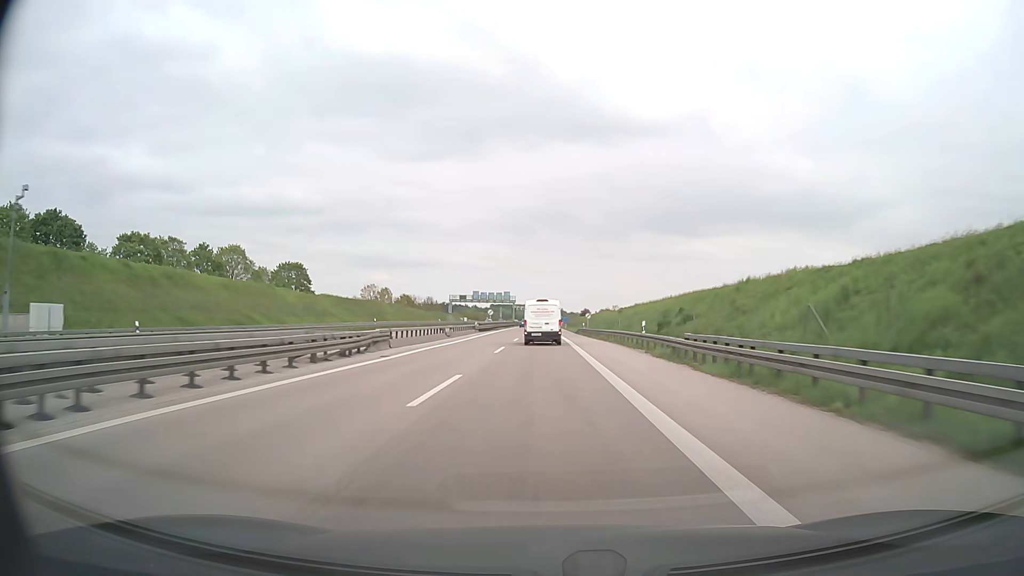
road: motorway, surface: asphalt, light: Day
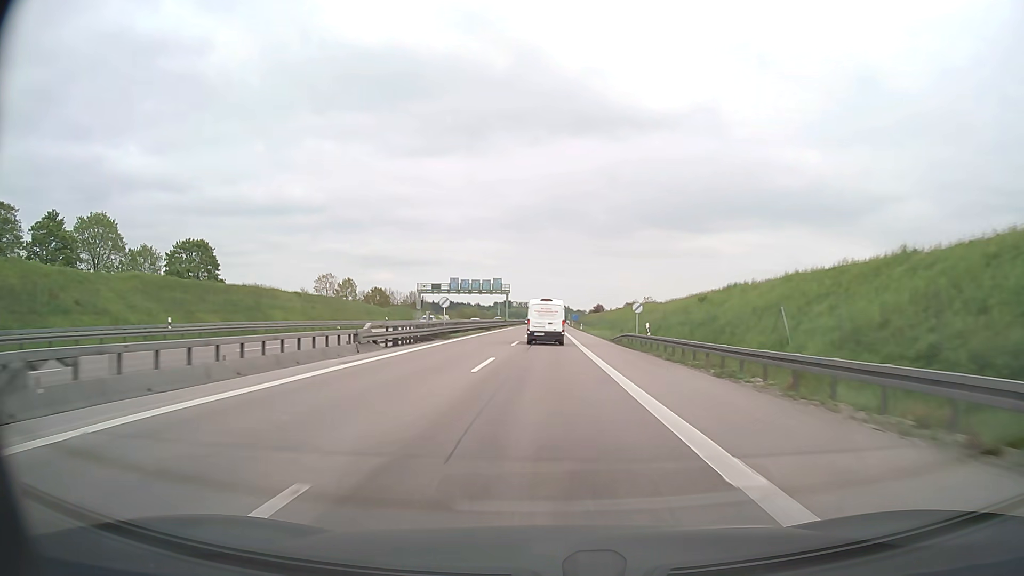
(-0.1, +47.4) m; 0°
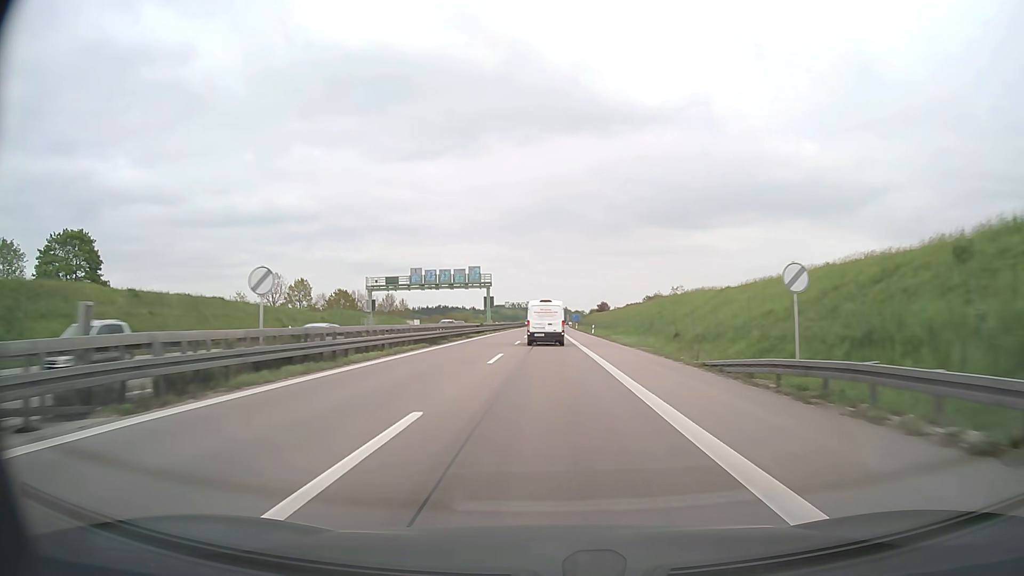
(+0.1, +31.8) m; 0°
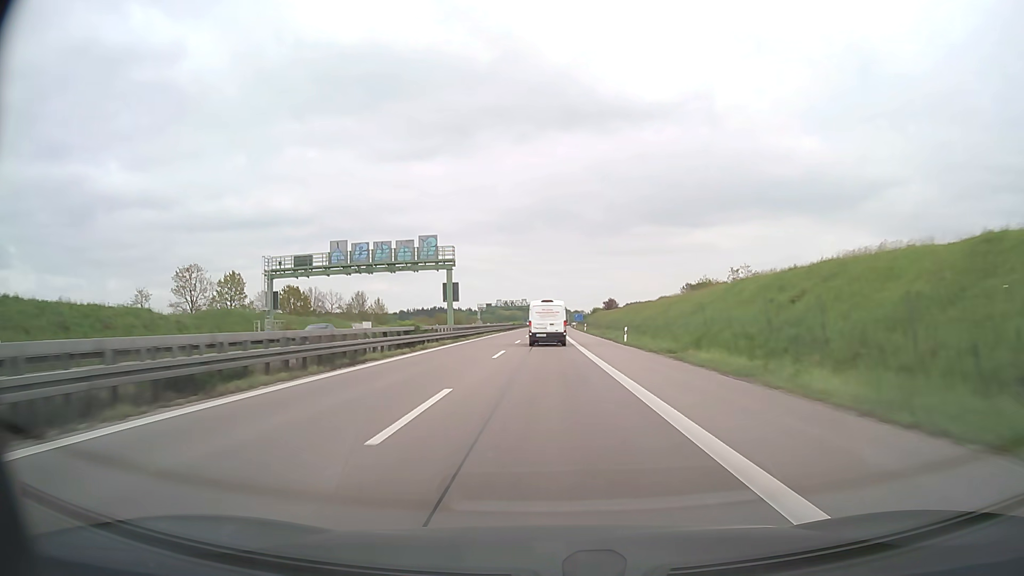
(0.0, +32.4) m; 0°
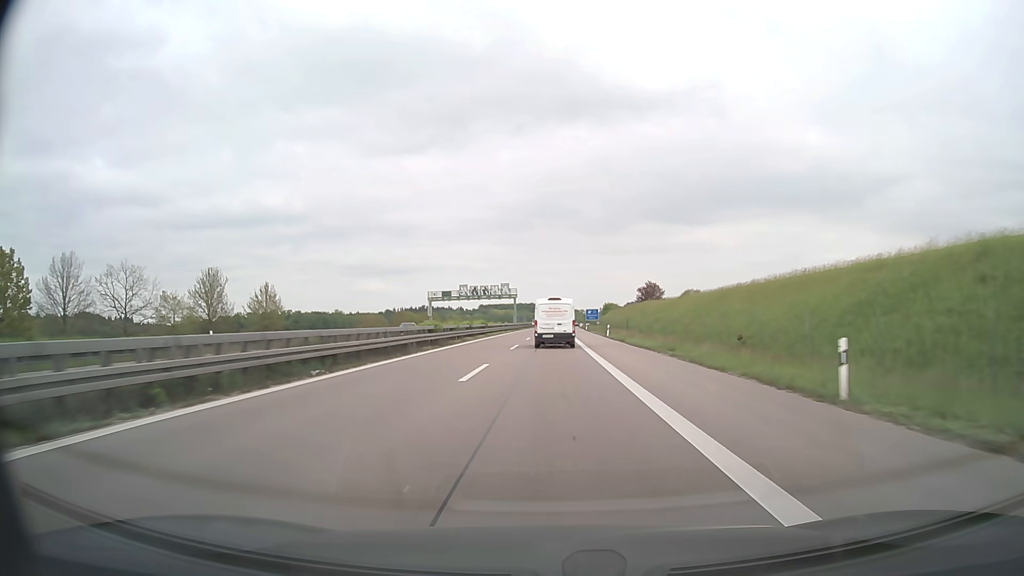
(+0.1, +82.0) m; 0°
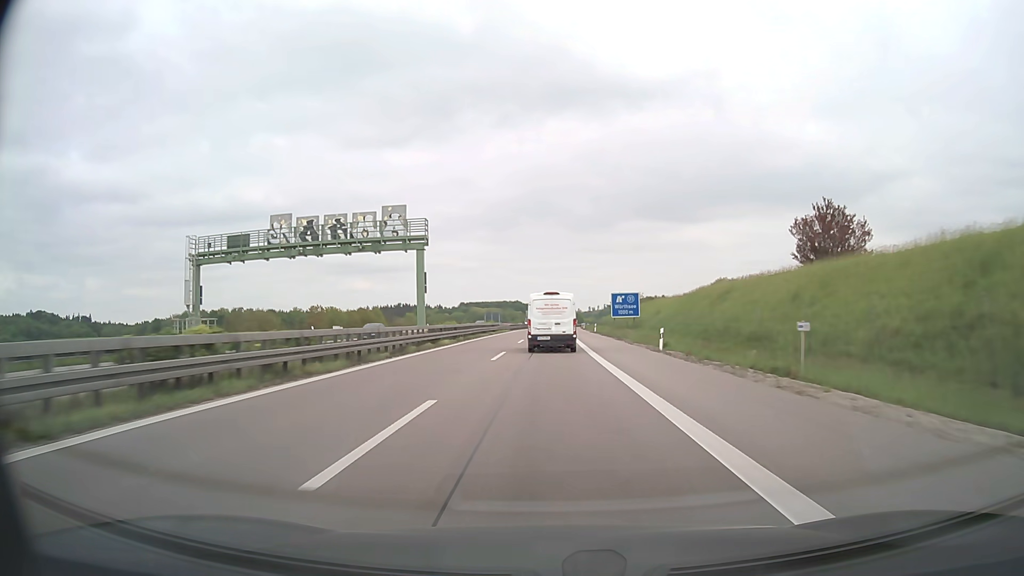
(+0.7, +81.8) m; +1°
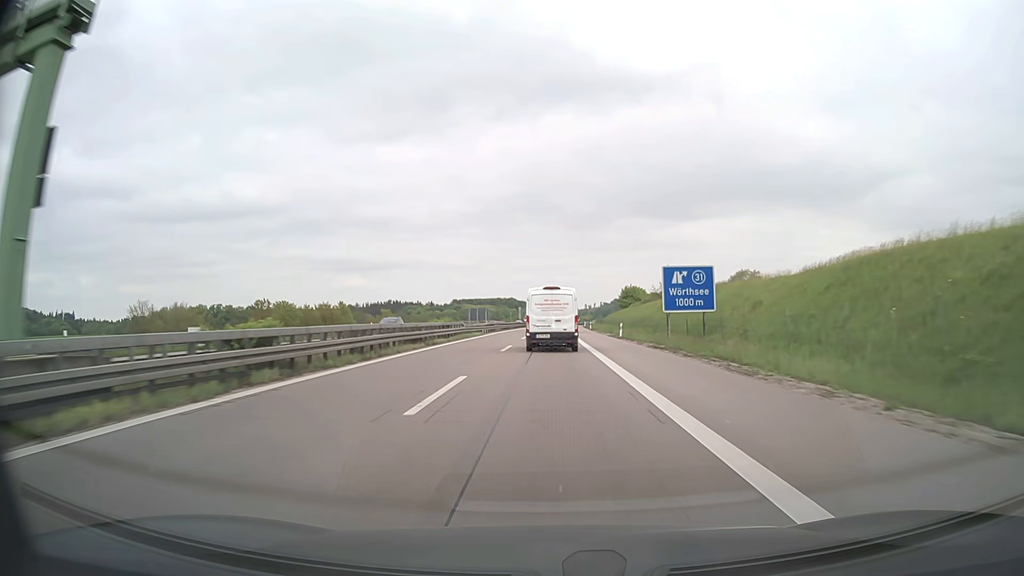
(+0.1, +31.8) m; 0°
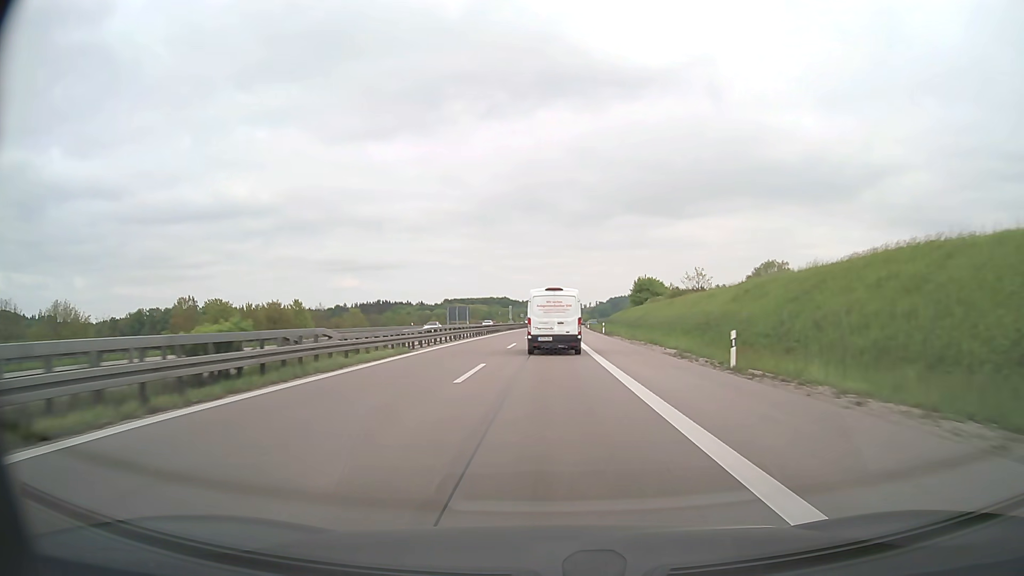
(+0.1, +30.7) m; 0°
(0, +10) (0, +20) (0, +30) (0, +40) (0, +50) (0, +60) (+1, +70) (+1, +80) (+1, +90) (+1, +100) m
